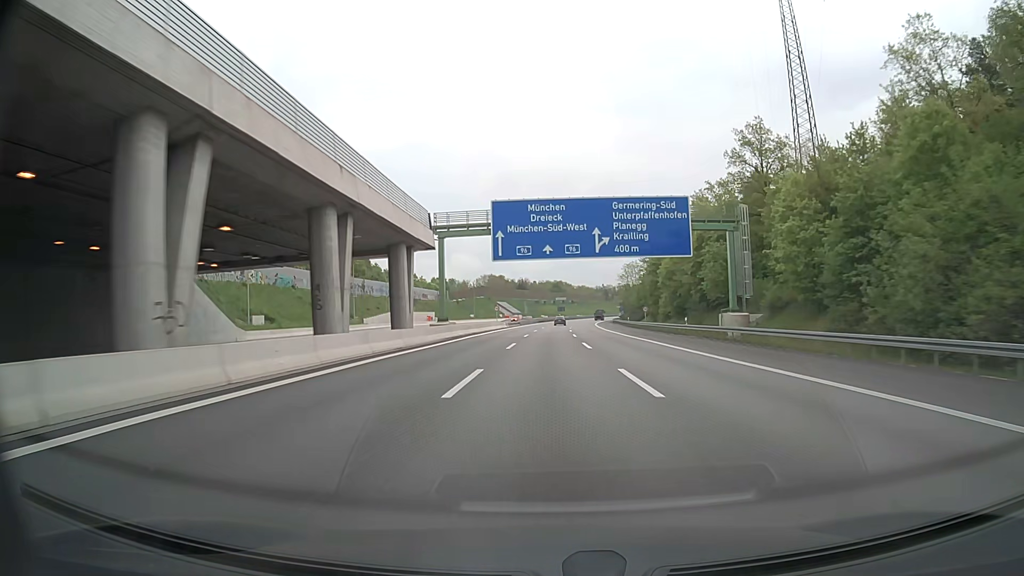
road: motorway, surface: asphalt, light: Day
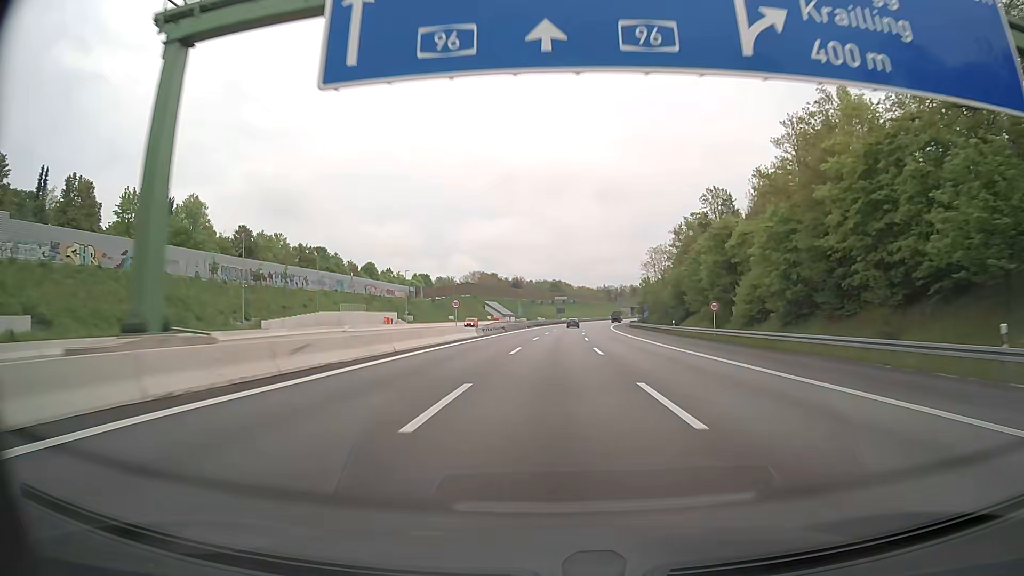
(0.0, +39.2) m; 0°
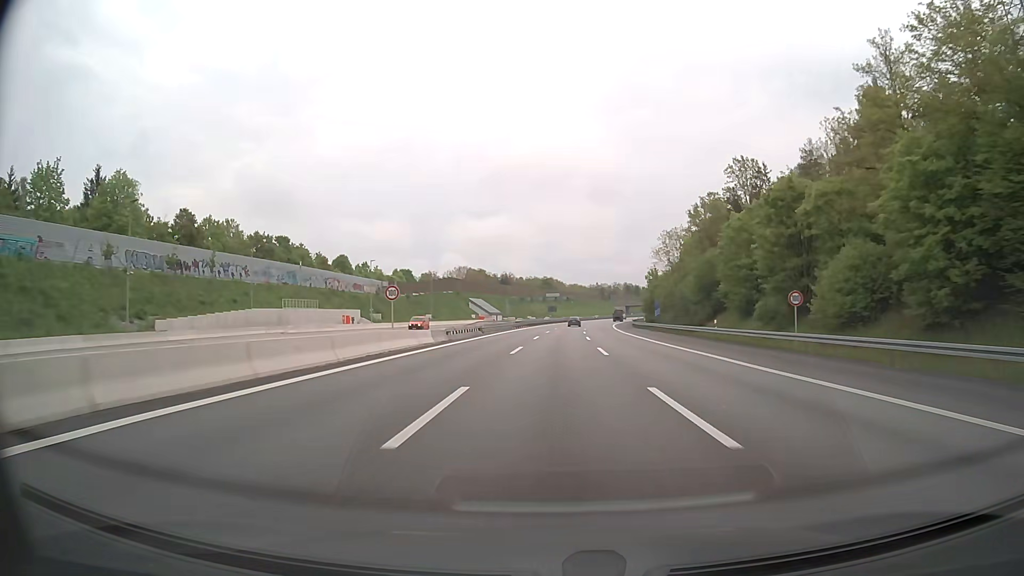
(+0.1, +19.5) m; +1°
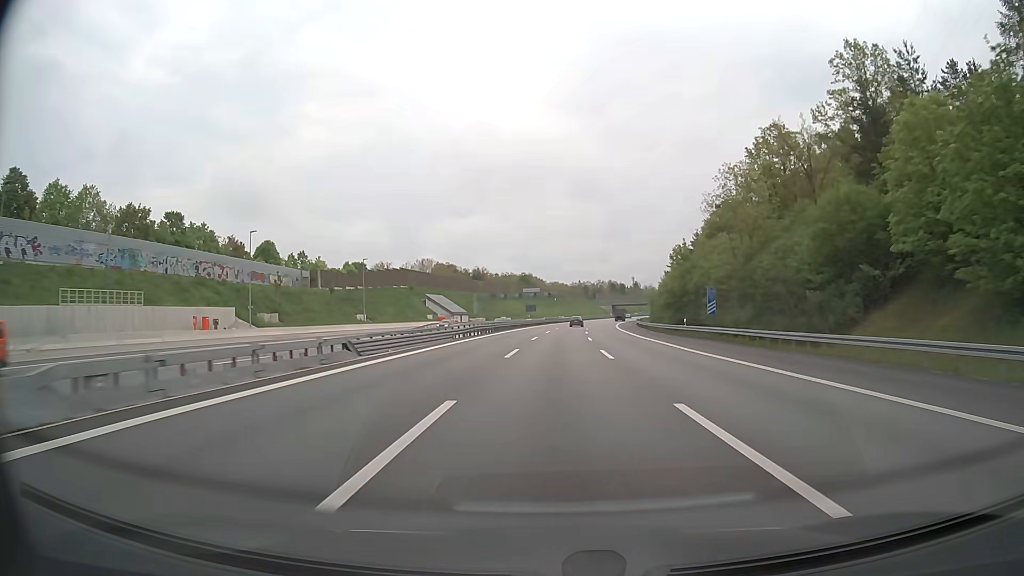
(+0.3, +39.0) m; +1°
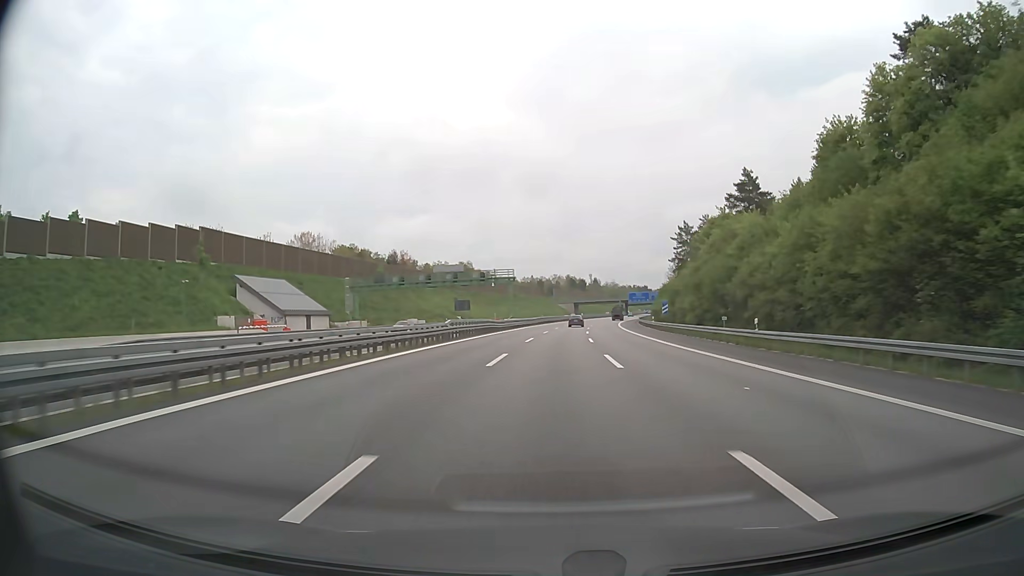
(+2.6, +76.6) m; +4°
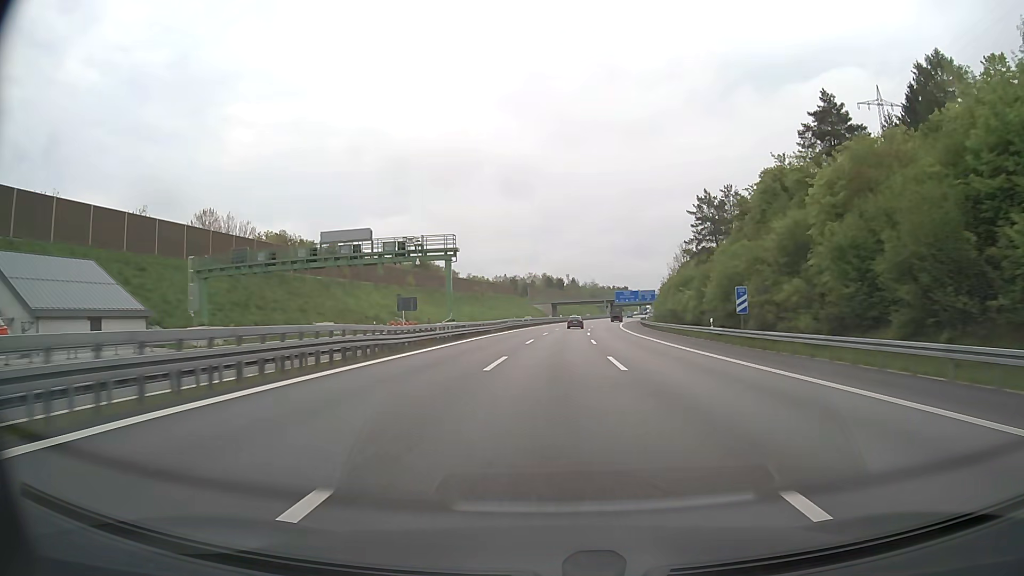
(+0.6, +37.6) m; +2°
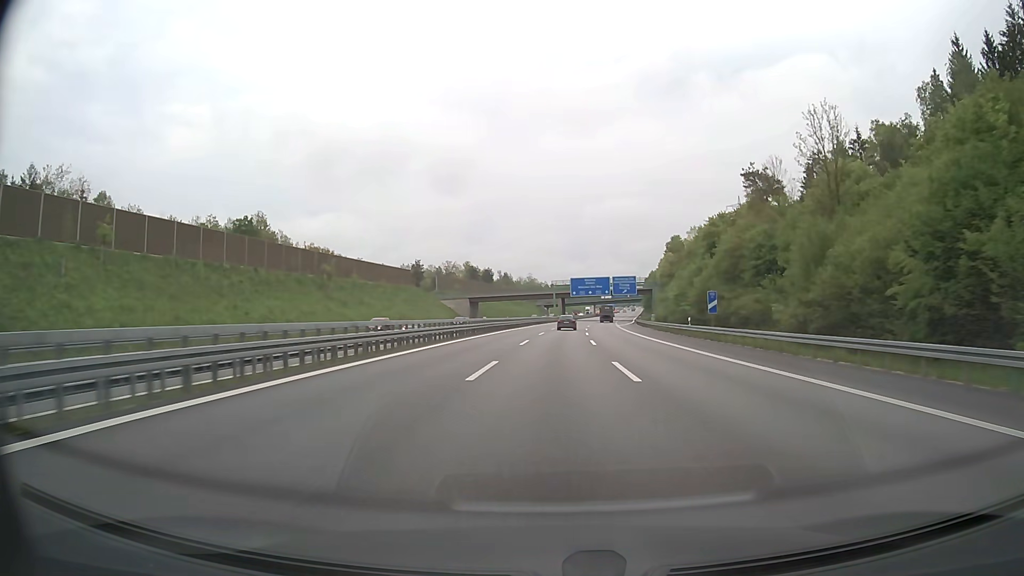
(+4.6, +93.6) m; +6°
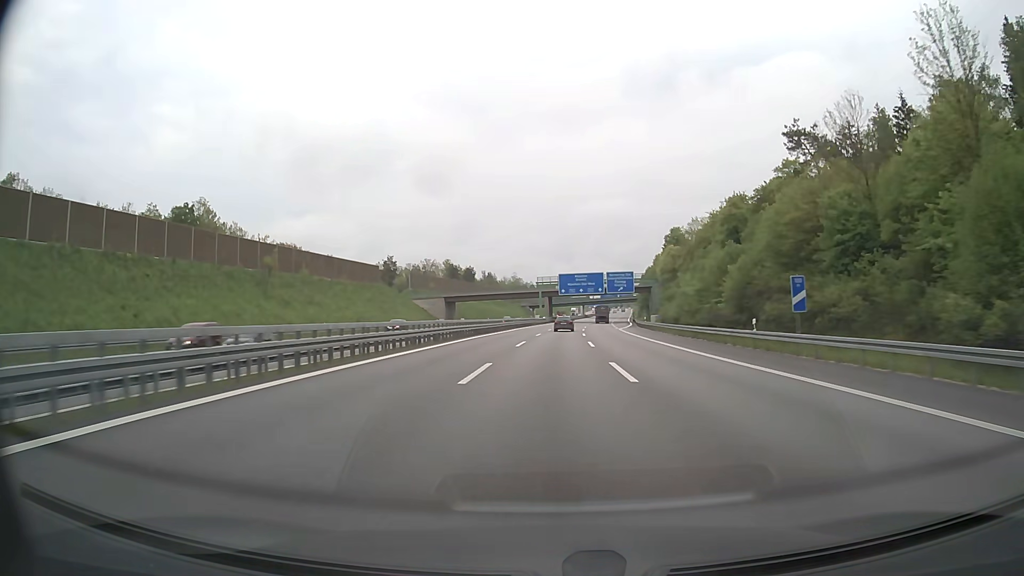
(+0.2, +18.6) m; +1°
(0, +10) (0, +20) (0, +30) (+1, +40) (+1, +50) (+2, +60) (+2, +70) (+3, +80) (+3, +90) (+4, +100) m
